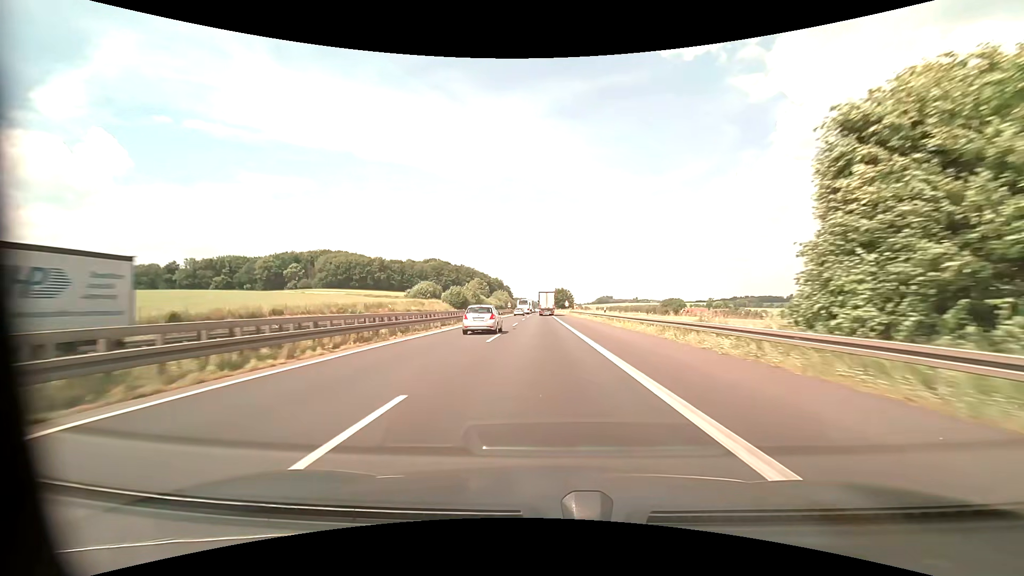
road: motorway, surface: asphalt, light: Day
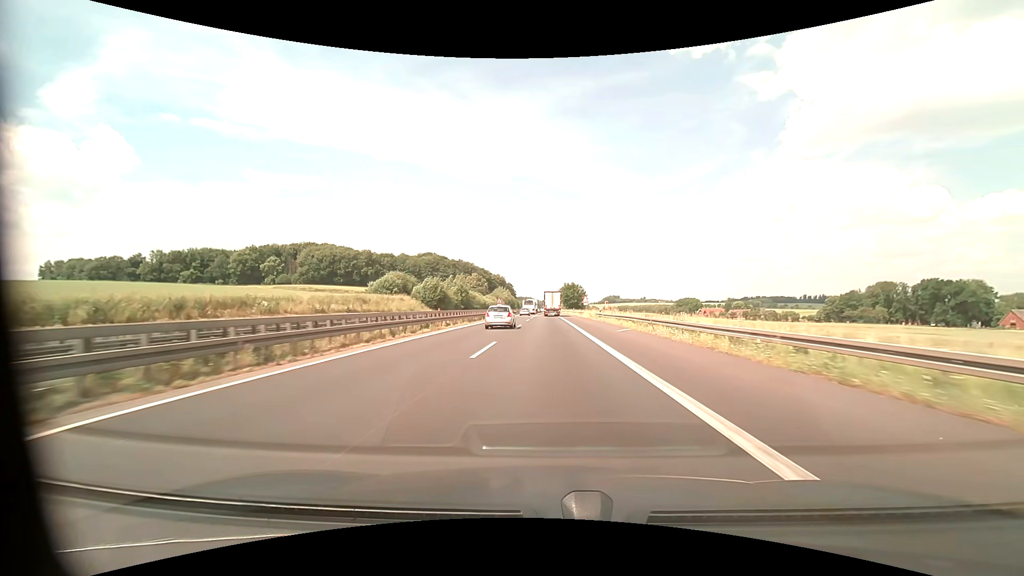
(-0.6, +42.3) m; -1°
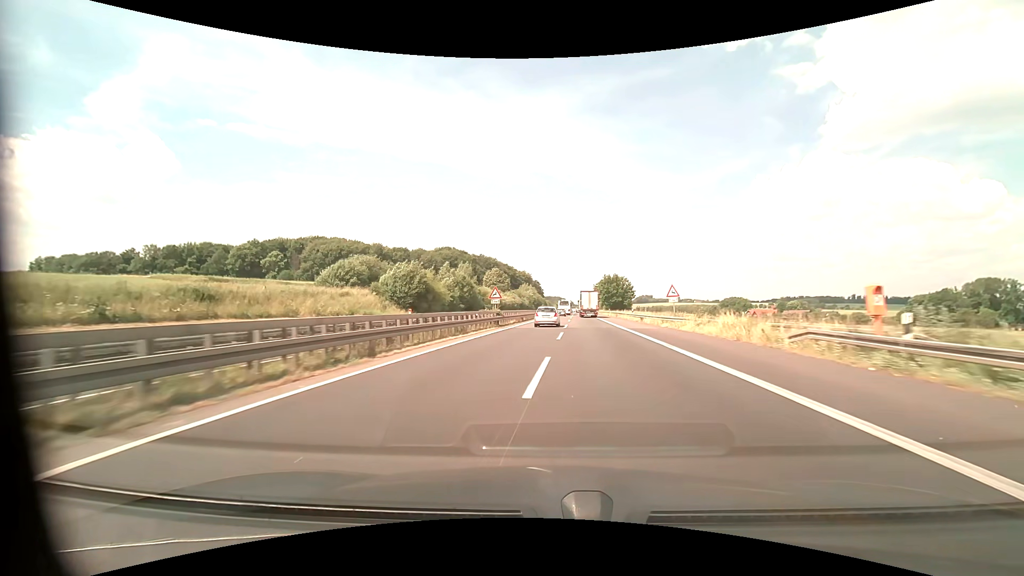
(-1.0, +42.5) m; -3°
